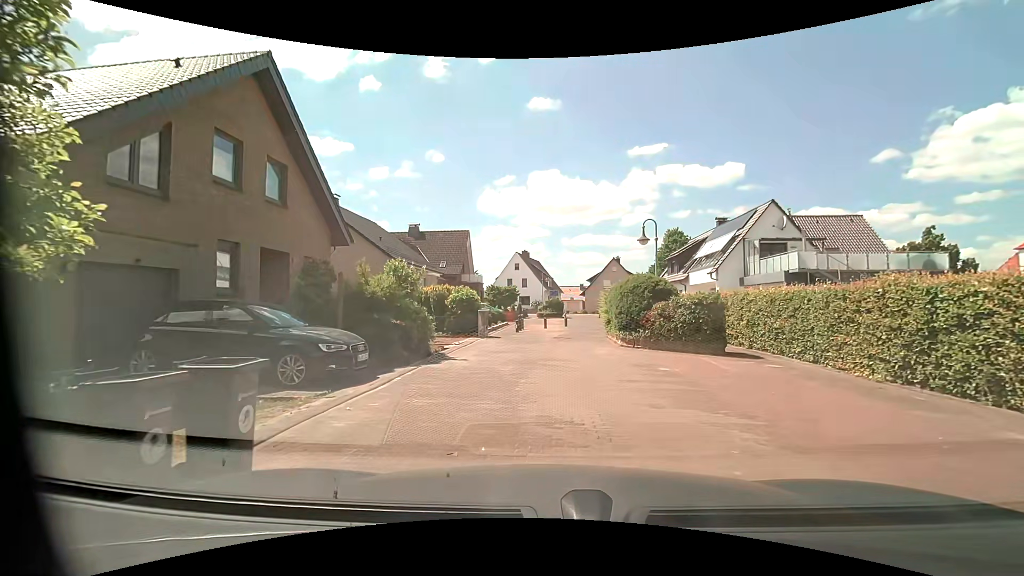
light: Day
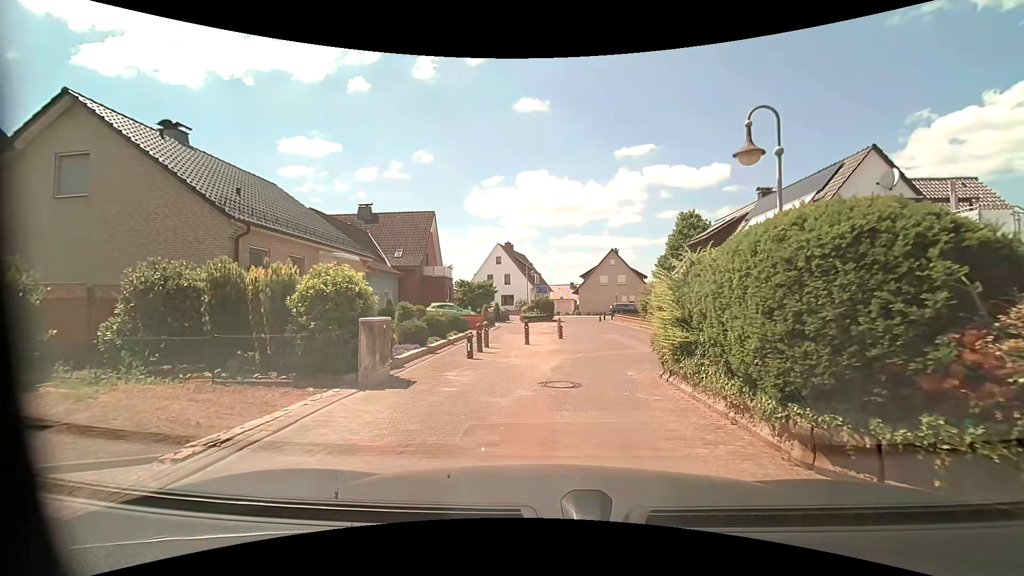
(+0.4, +11.9) m; +2°
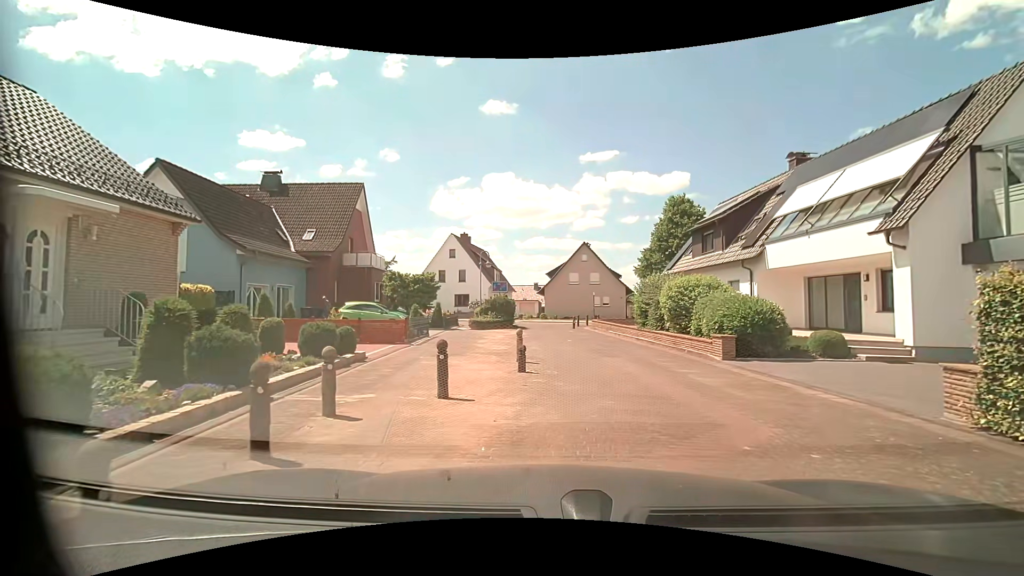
(+0.2, +9.7) m; +3°
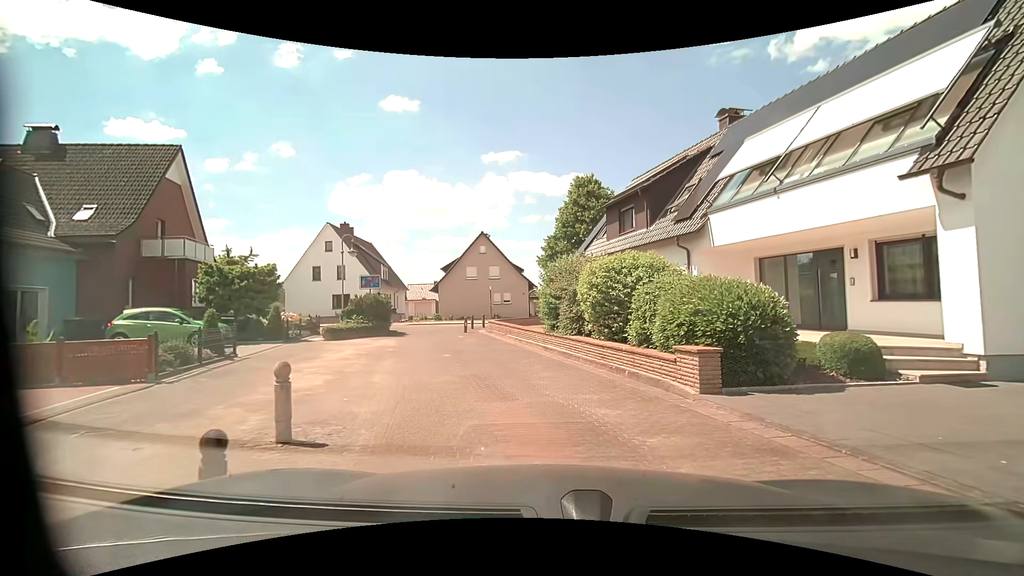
(+0.8, +6.8) m; +11°
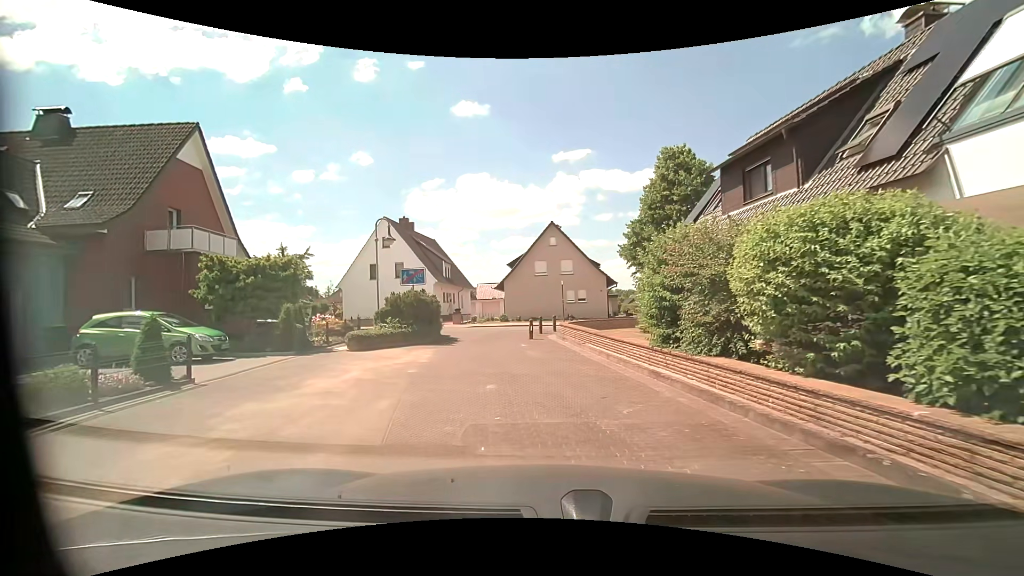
(-0.2, +5.6) m; -6°
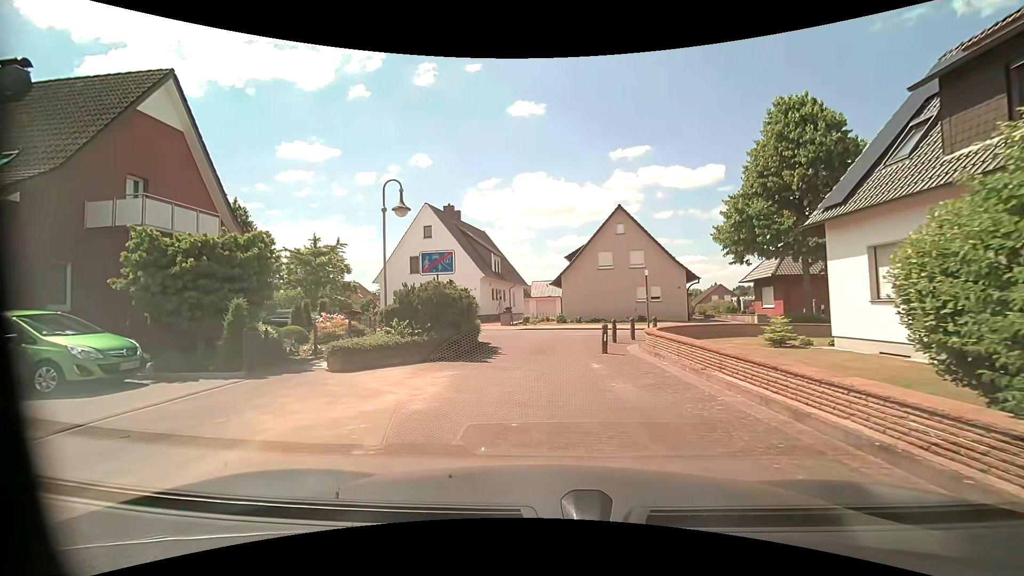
(-0.6, +6.2) m; -6°
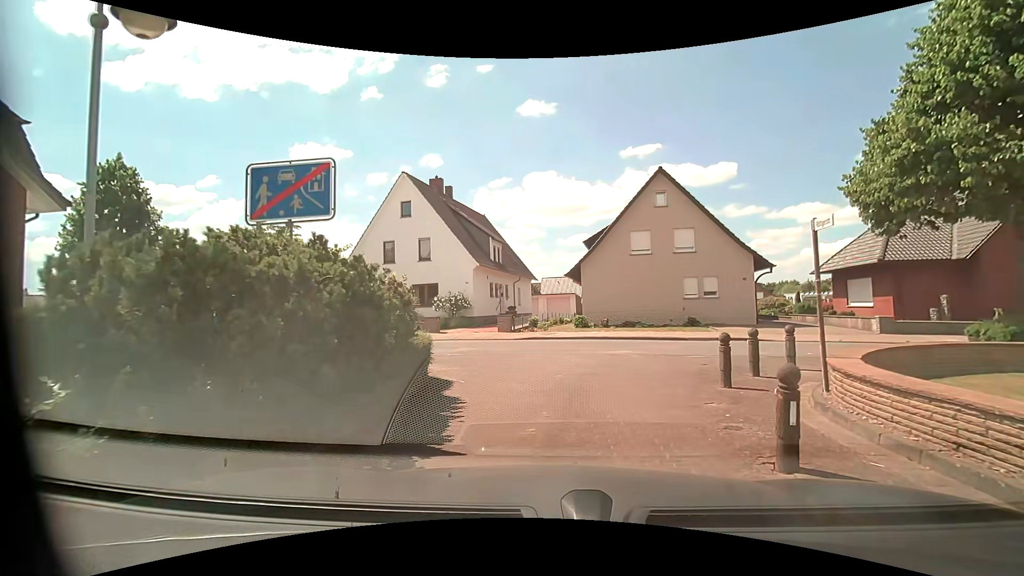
(-0.4, +9.4) m; -3°
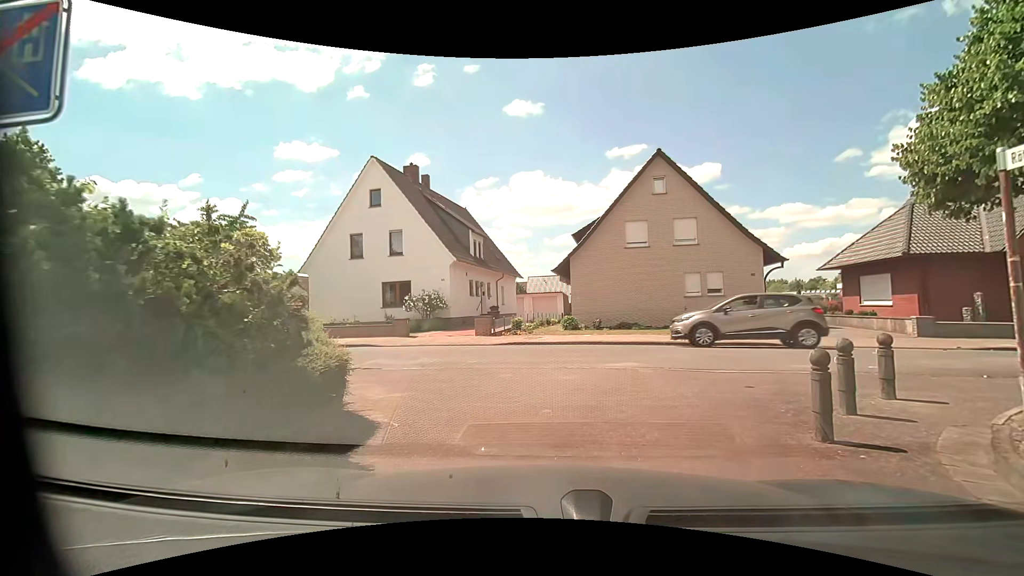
(+0.1, +3.1) m; +1°
